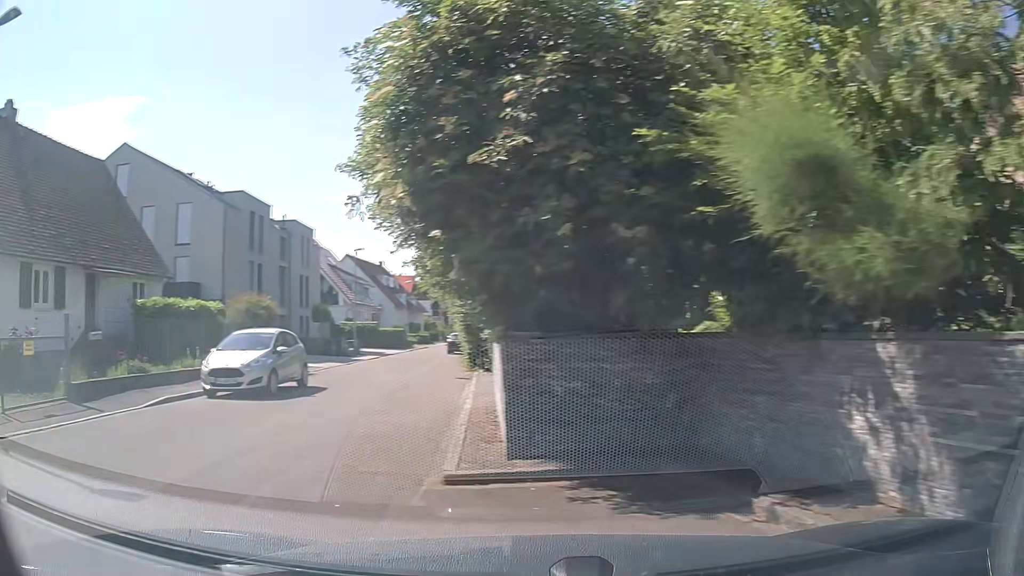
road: residential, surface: asphalt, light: Day
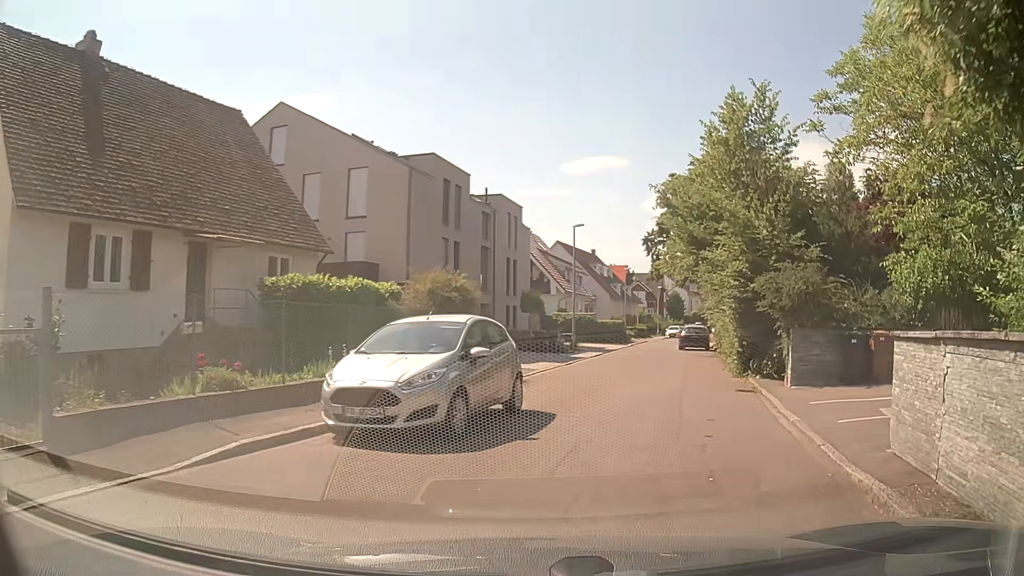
(-1.9, +6.7) m; -17°
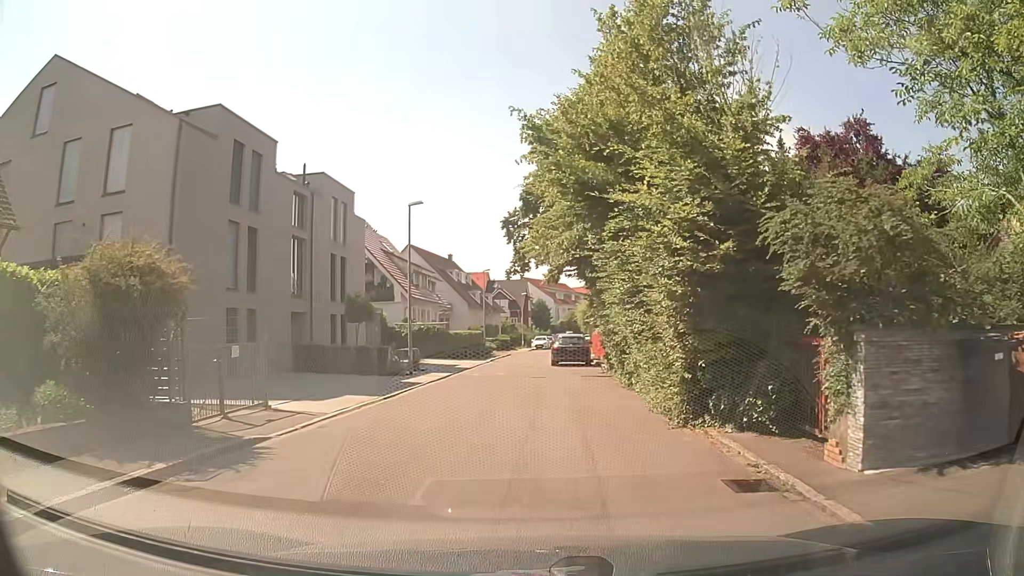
(+1.2, +8.9) m; +11°
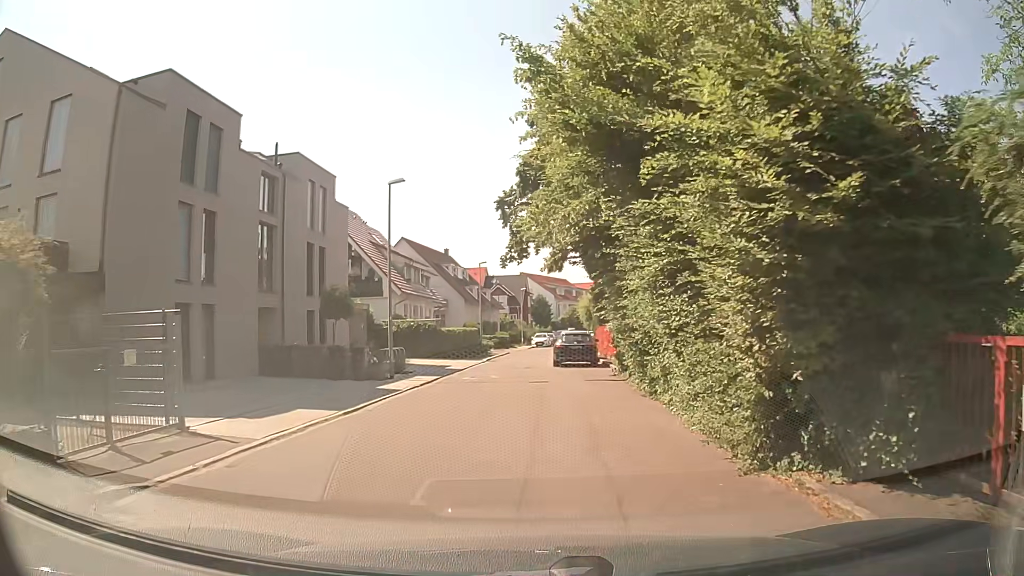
(0.0, +3.5) m; 0°
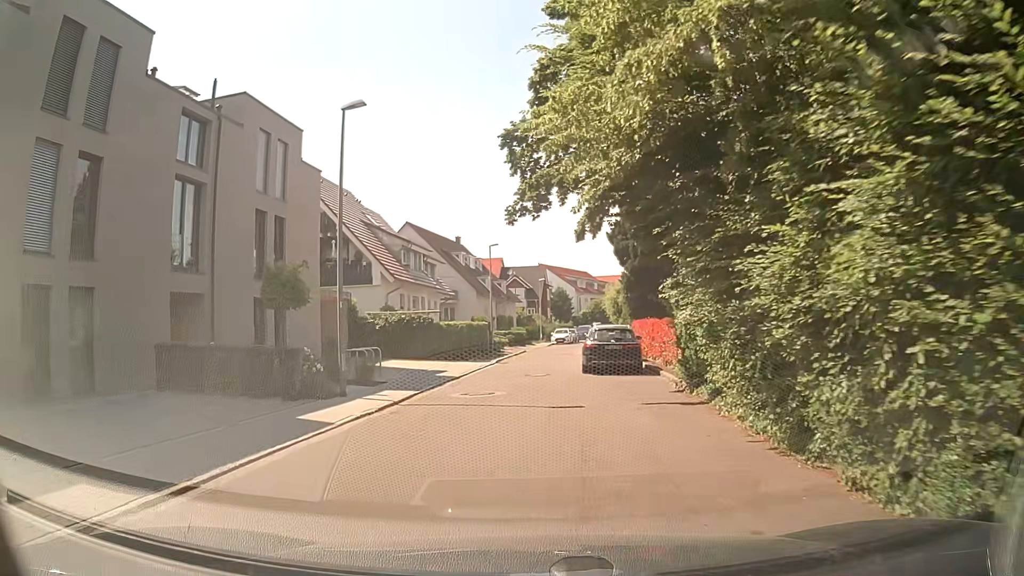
(0.0, +7.5) m; -2°
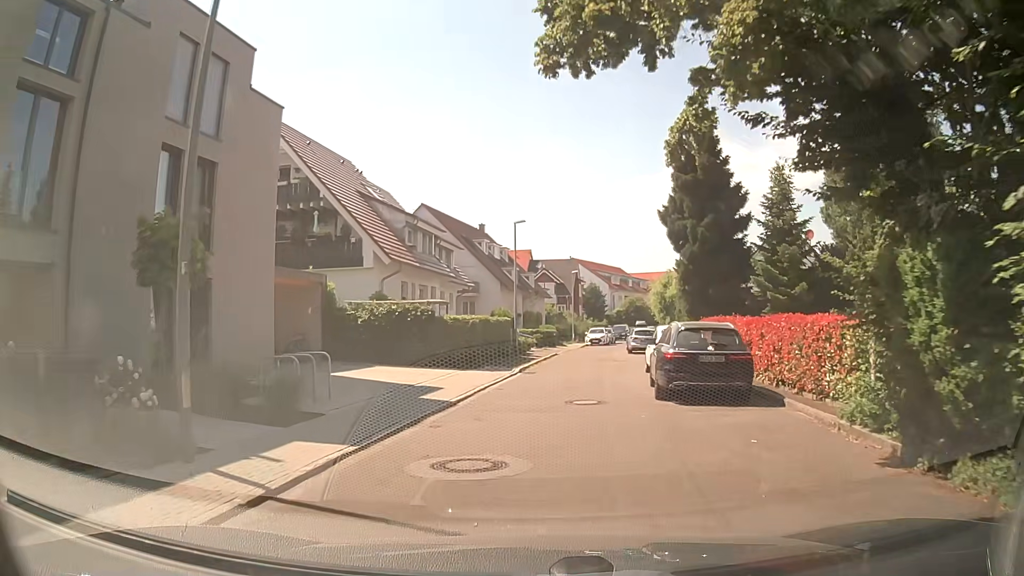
(-0.1, +8.1) m; 0°
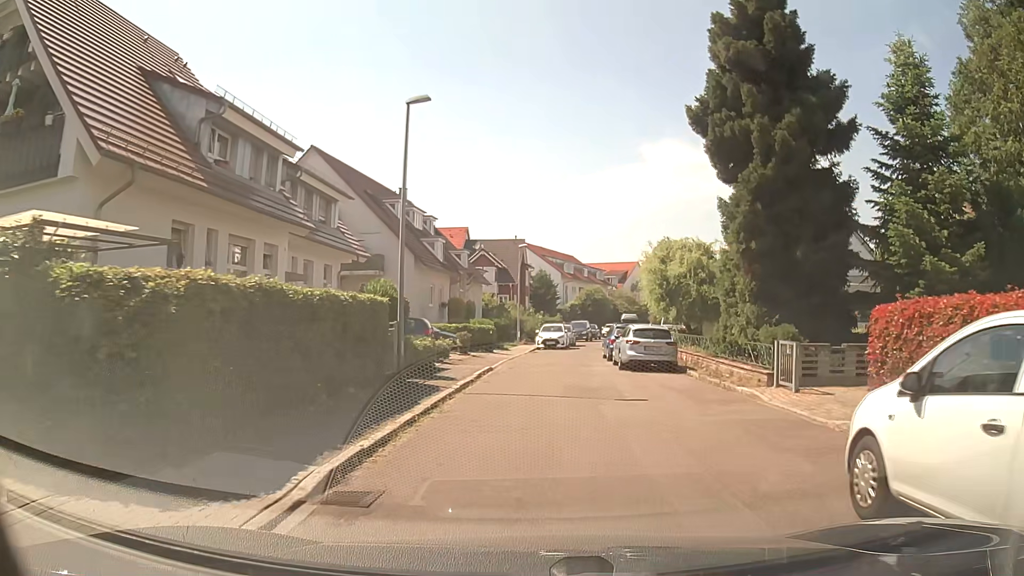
(+0.4, +17.1) m; +3°
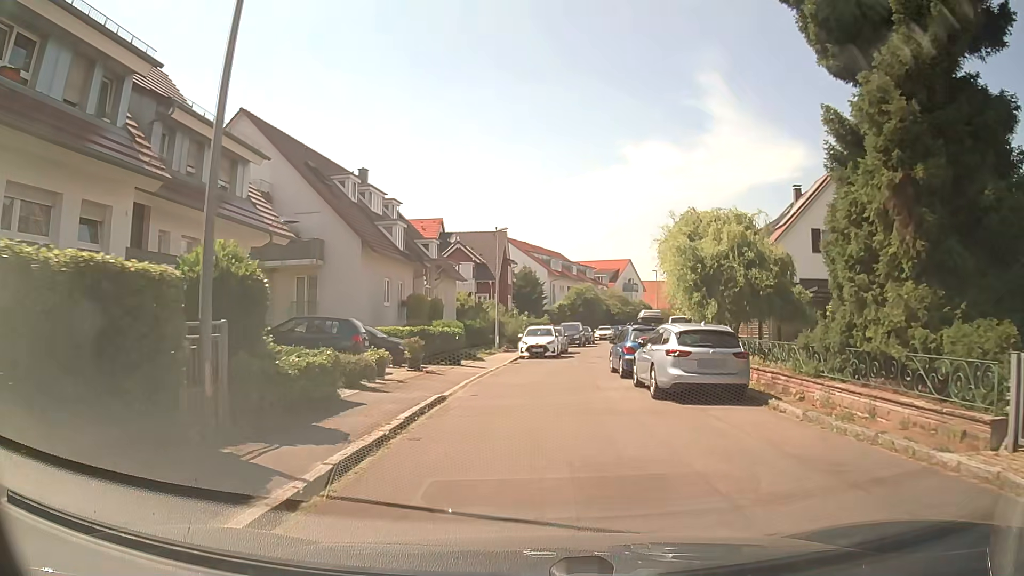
(+0.2, +8.5) m; +1°
(0, +10) (0, +20) (+2, +30) (+4, +40) (+6, +49) (+8, +59) (+11, +69) (+14, +78) (+17, +88) (+21, +97) m
